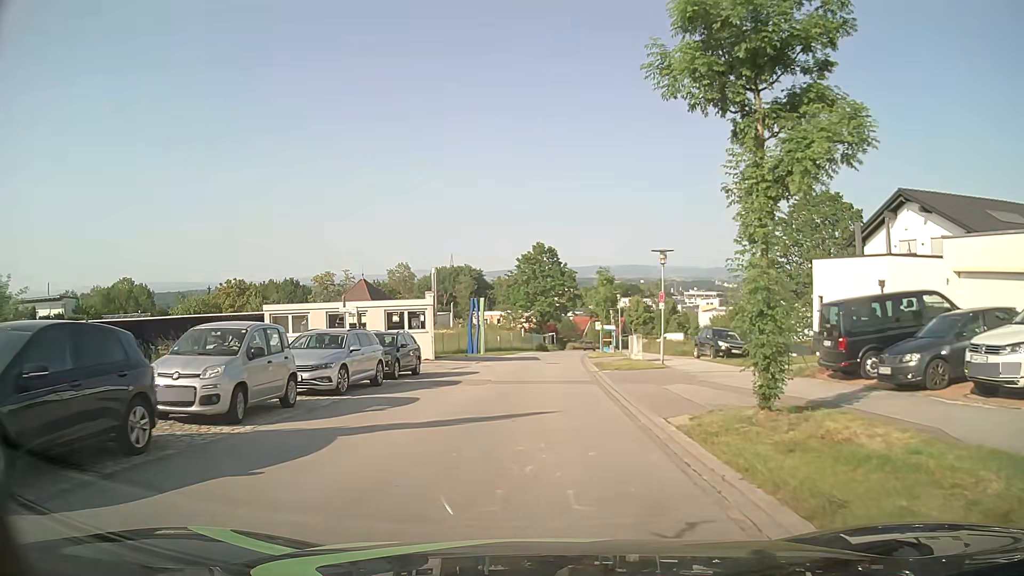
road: residential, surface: asphalt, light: Day
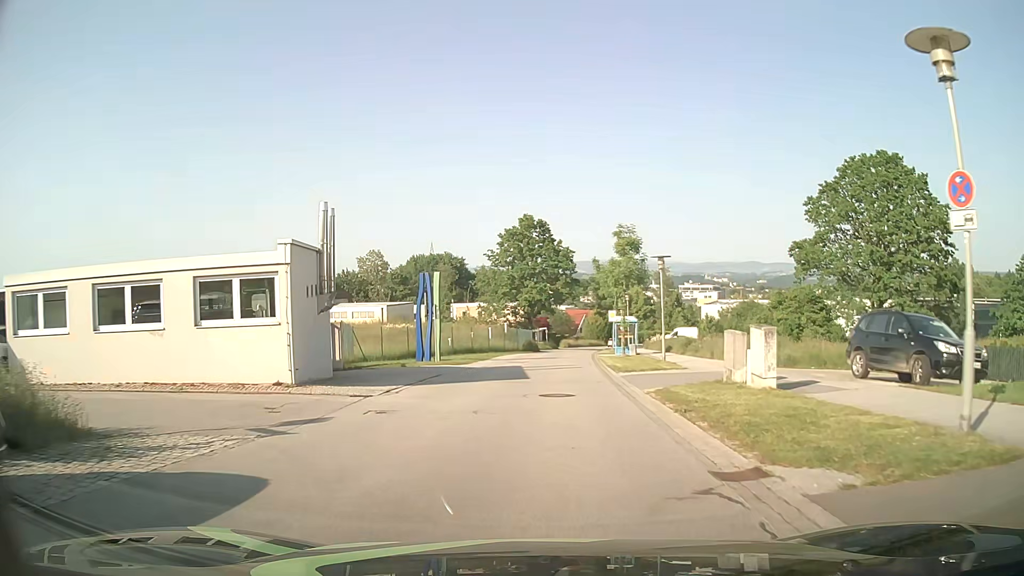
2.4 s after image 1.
(+0.2, +19.7) m; +1°
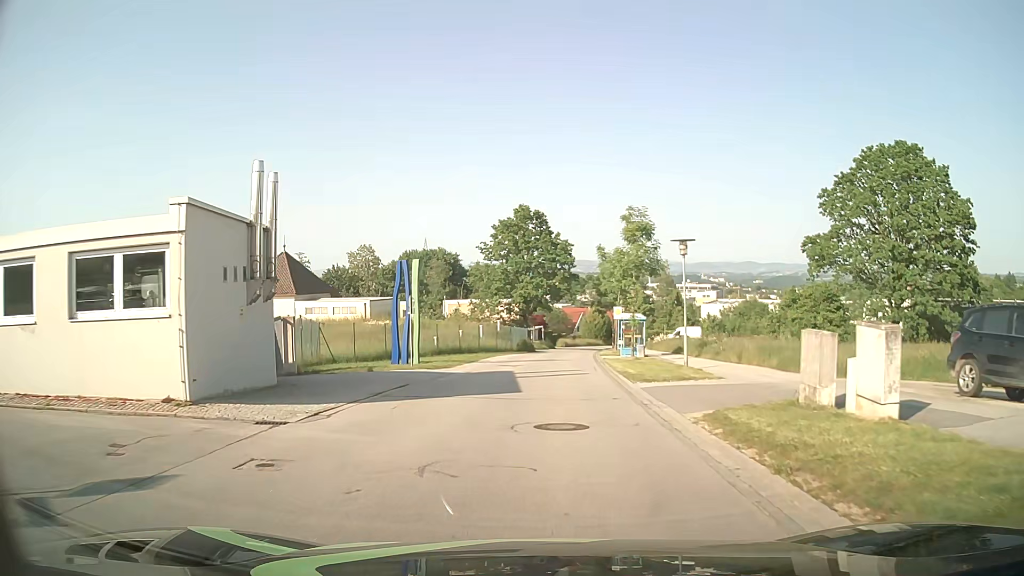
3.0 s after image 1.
(0.0, +5.1) m; 0°
(0, +10) (+1, +20) (+1, +30) (+2, +40) (+2, +50) (+3, +60) (+5, +70) (+6, +80) (+7, +90) (+9, +99) m
